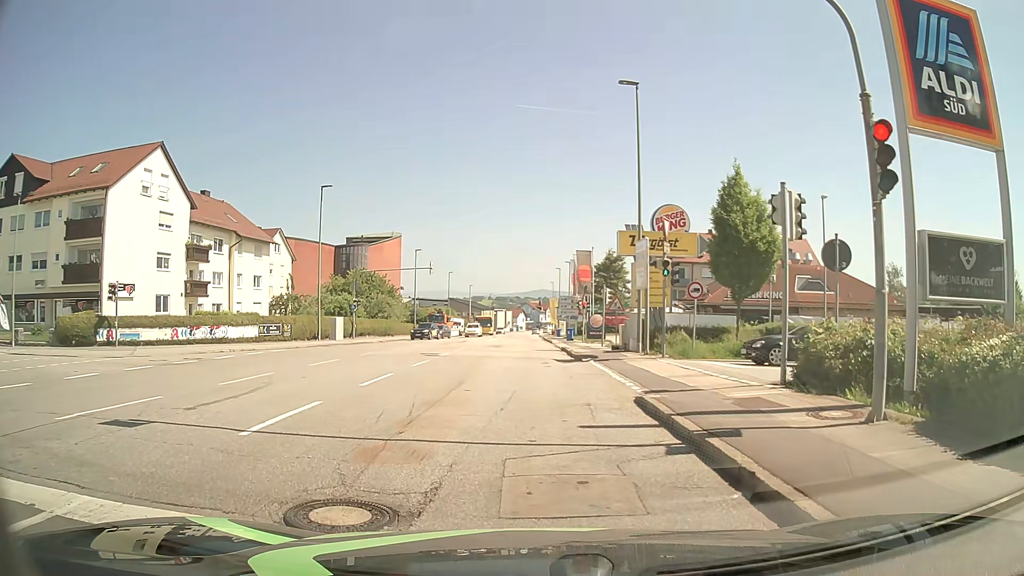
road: tertiary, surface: asphalt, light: Day
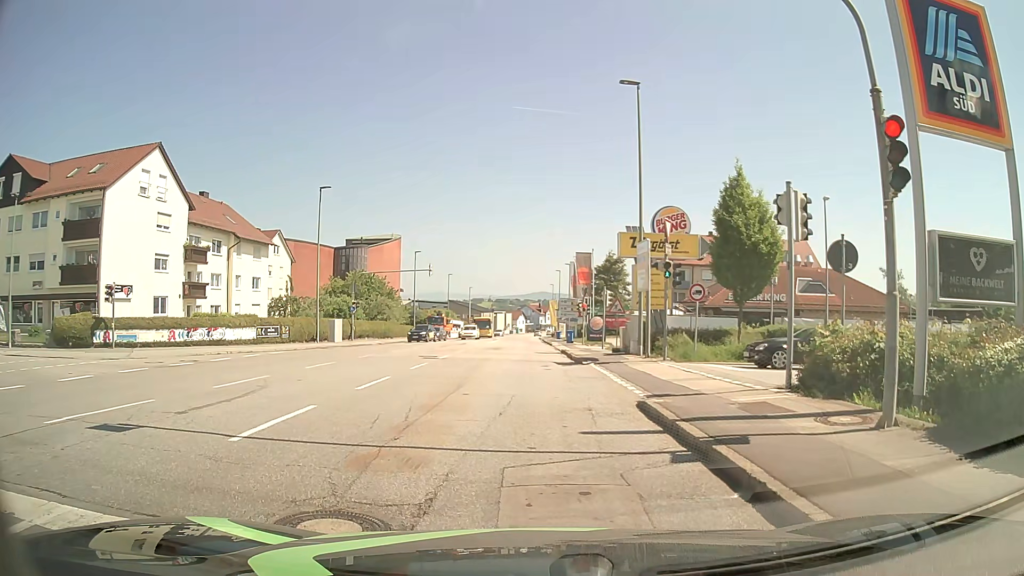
(0.0, +0.3) m; 0°
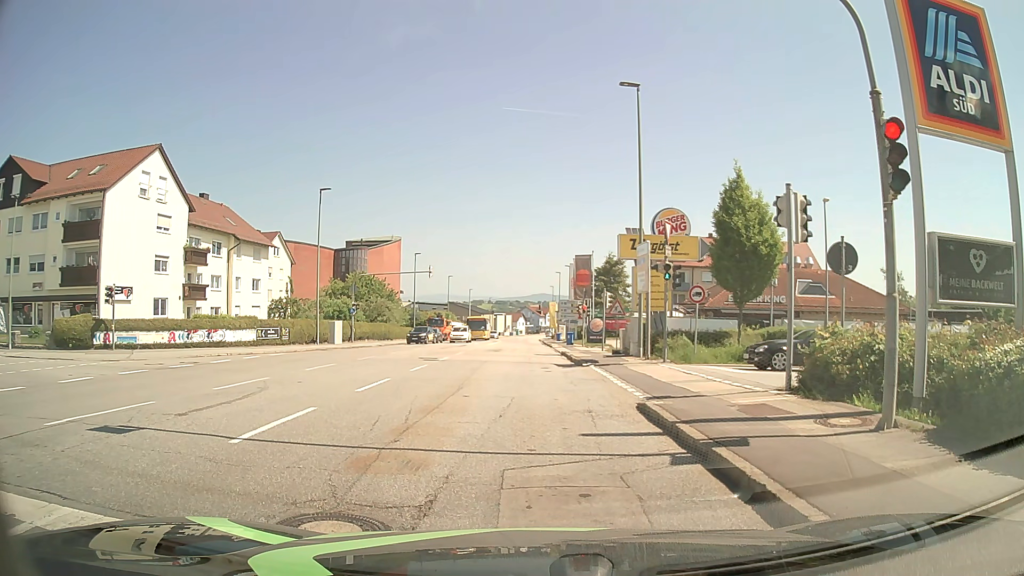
(0.0, +0.1) m; 0°
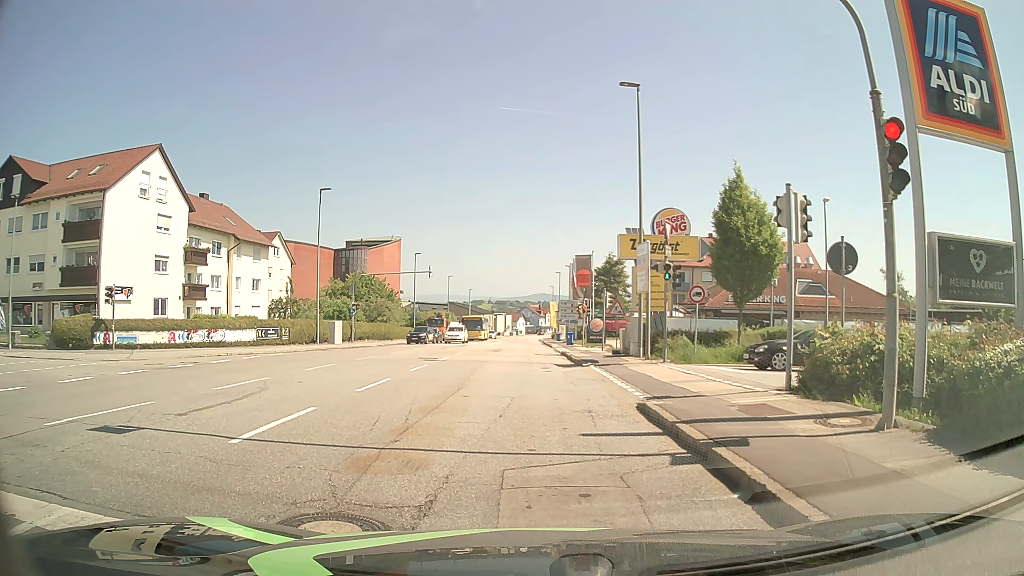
(0.0, 0.0) m; 0°
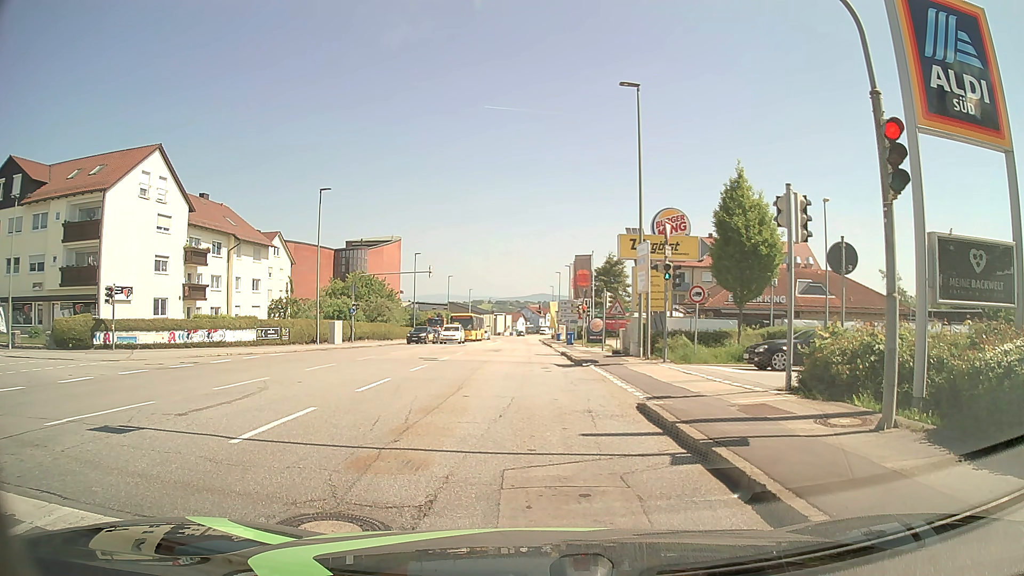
(0.0, 0.0) m; 0°
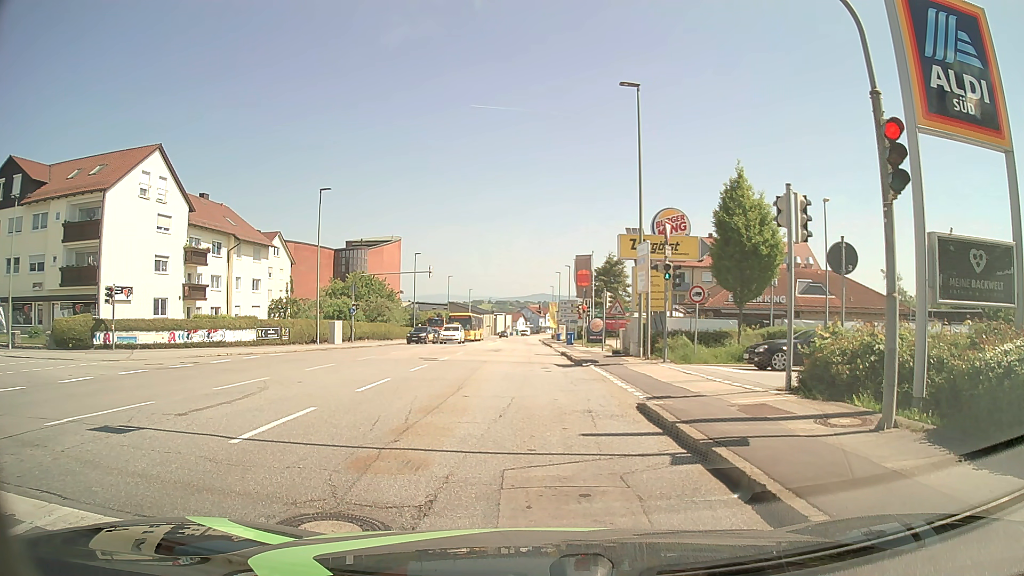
(0.0, 0.0) m; 0°
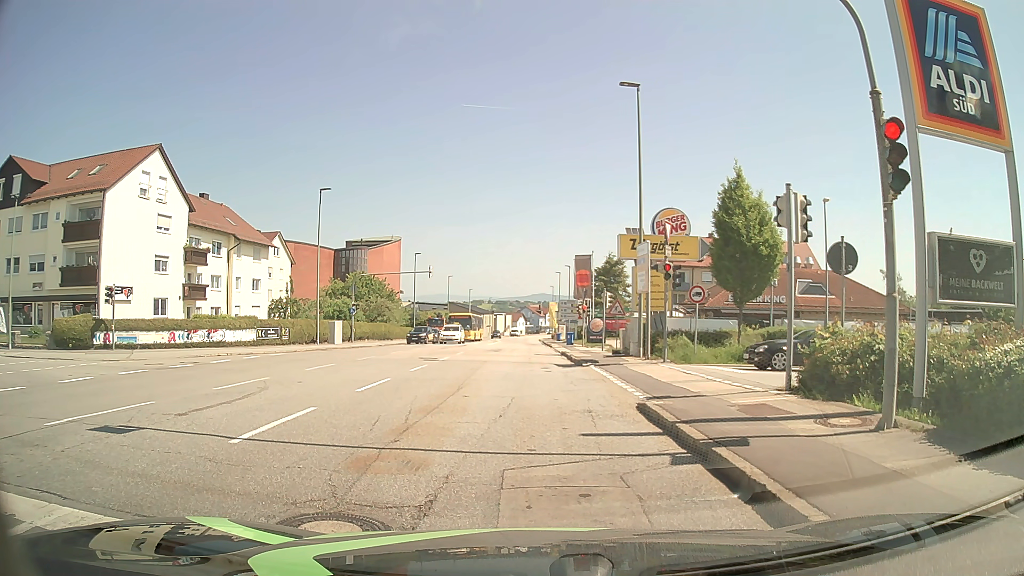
(0.0, 0.0) m; 0°
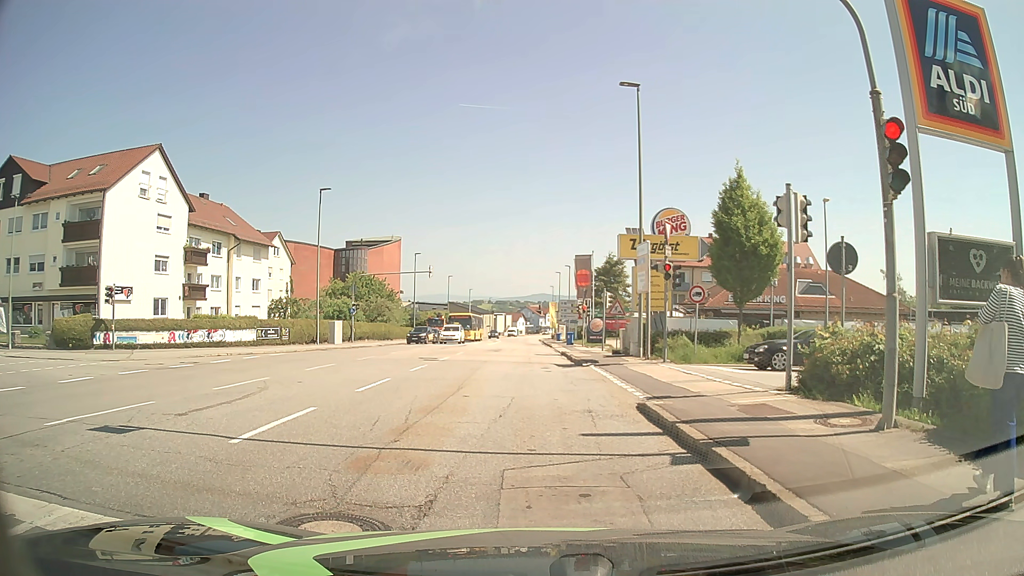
(0.0, 0.0) m; 0°
(0, +10) (-1, +20) (-1, +30) (-1, +40) (-2, +50) (-2, +60) (-2, +70) (-3, +80) (-3, +90) (-4, +100) m
